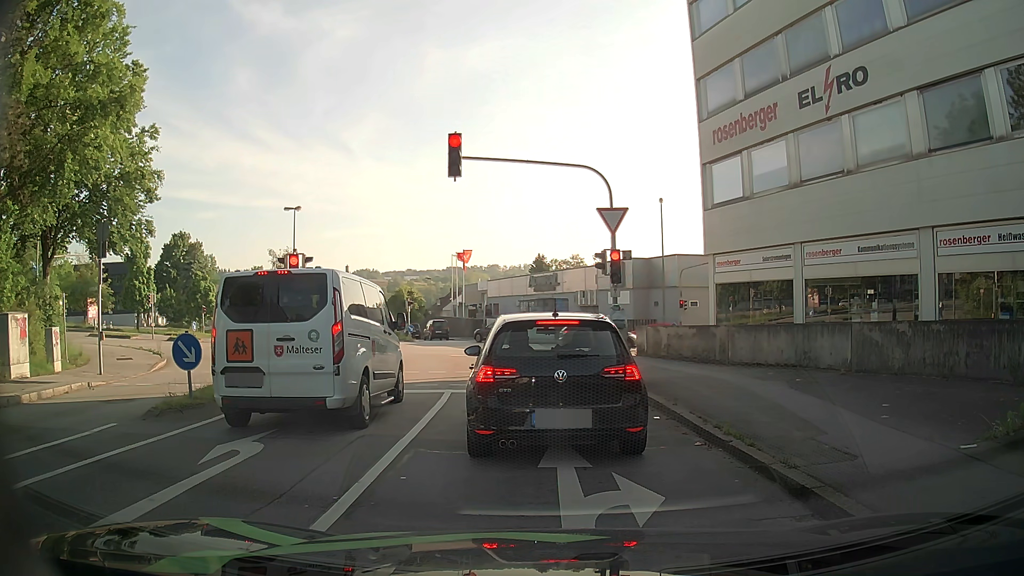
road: tertiary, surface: asphalt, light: Day
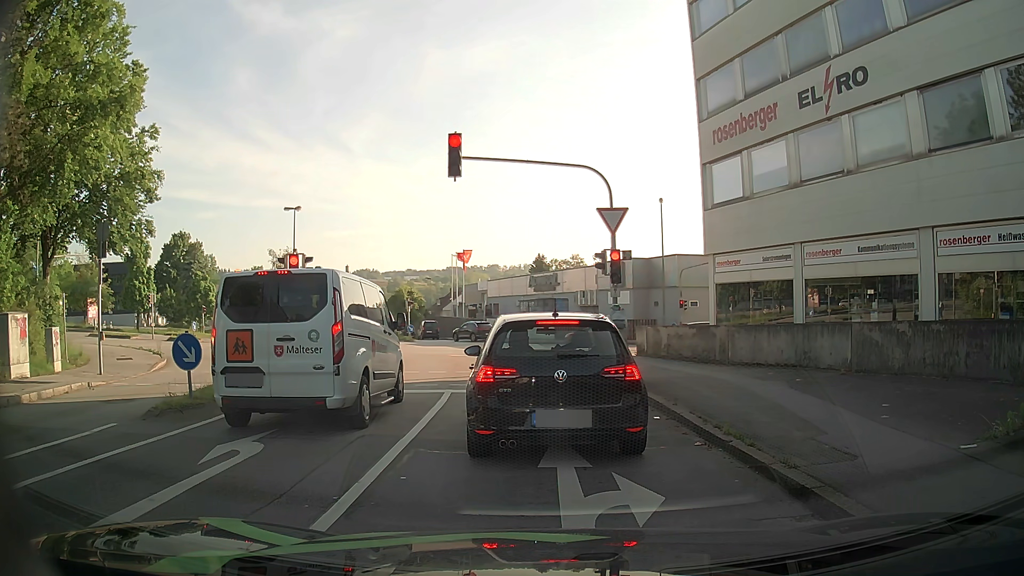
(0.0, 0.0) m; 0°
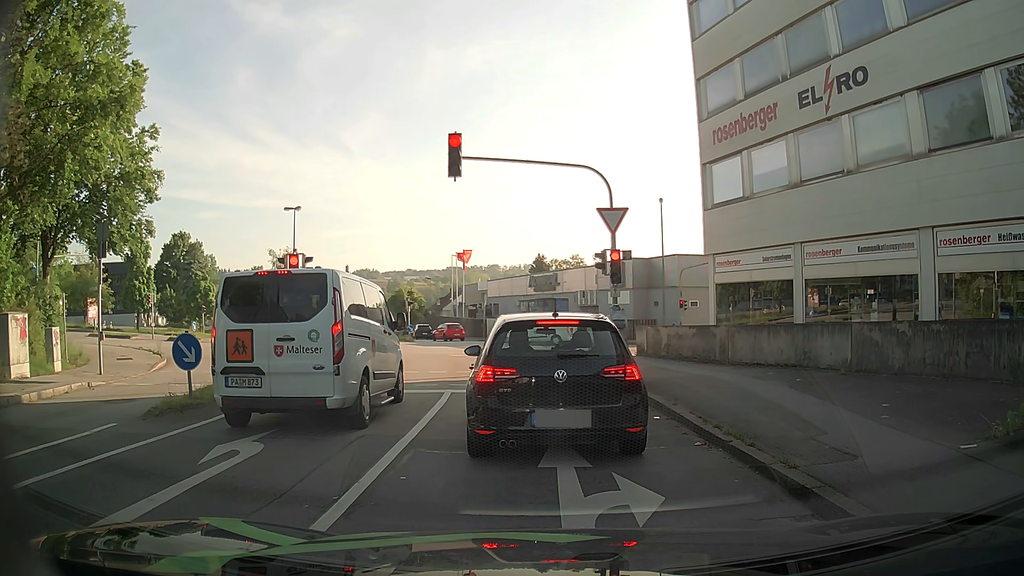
(0.0, 0.0) m; 0°
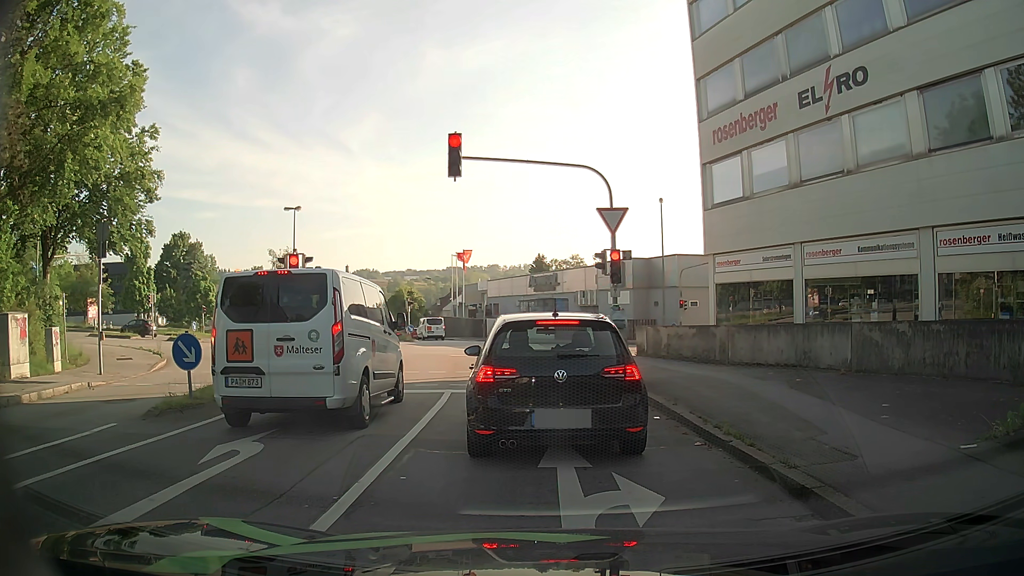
(0.0, 0.0) m; 0°
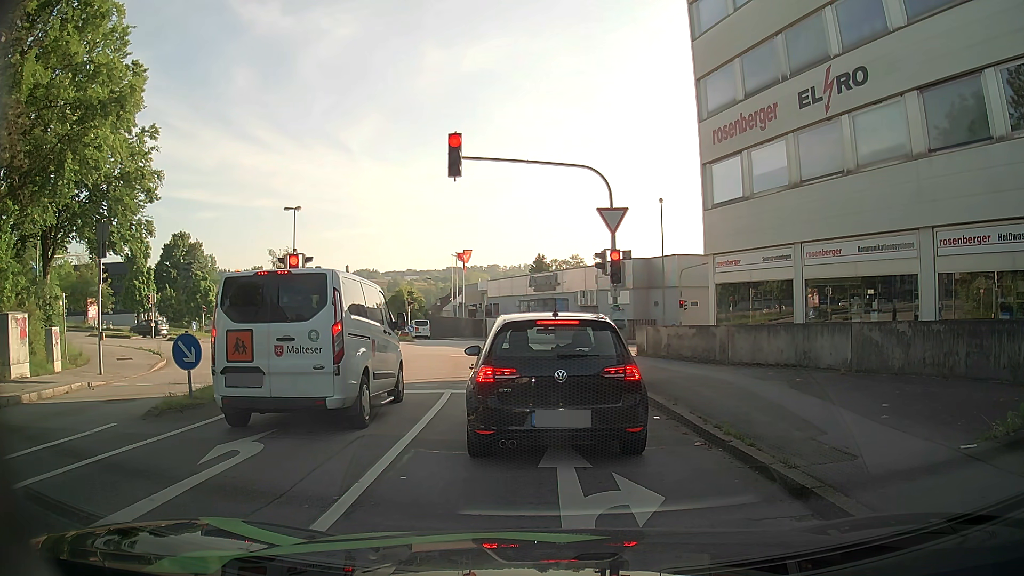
(0.0, 0.0) m; 0°
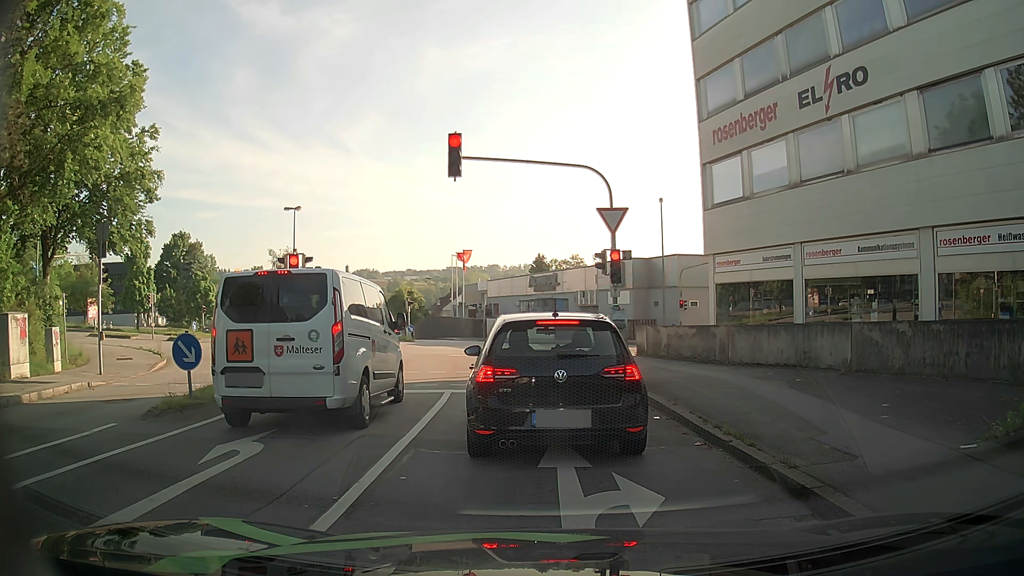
(0.0, 0.0) m; 0°
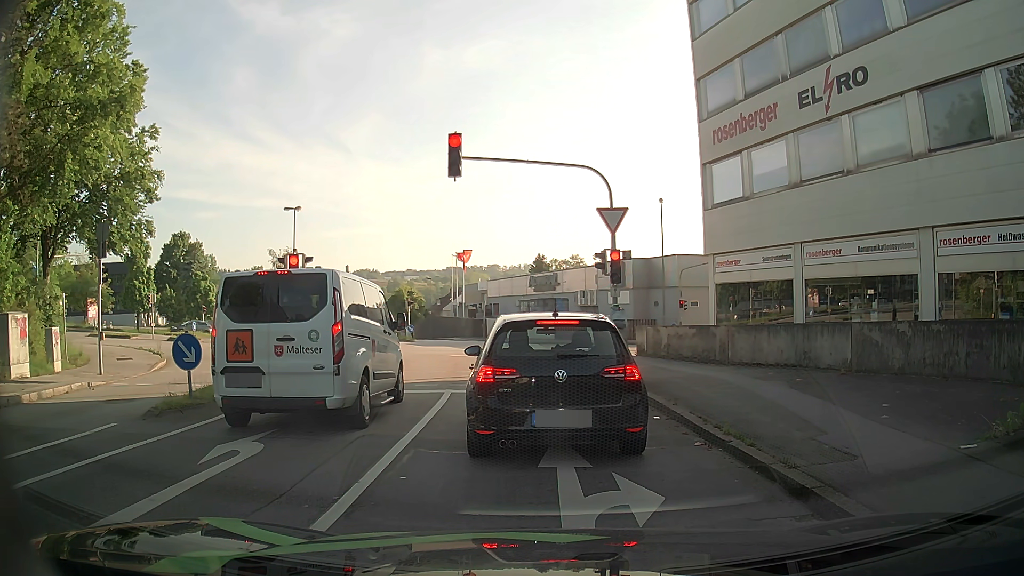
(0.0, 0.0) m; 0°
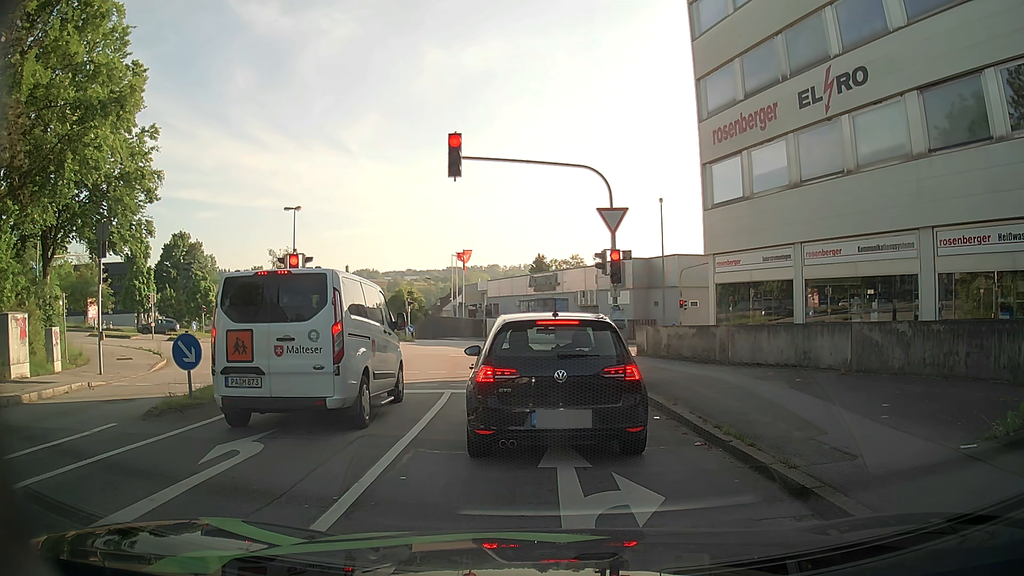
(0.0, 0.0) m; 0°
